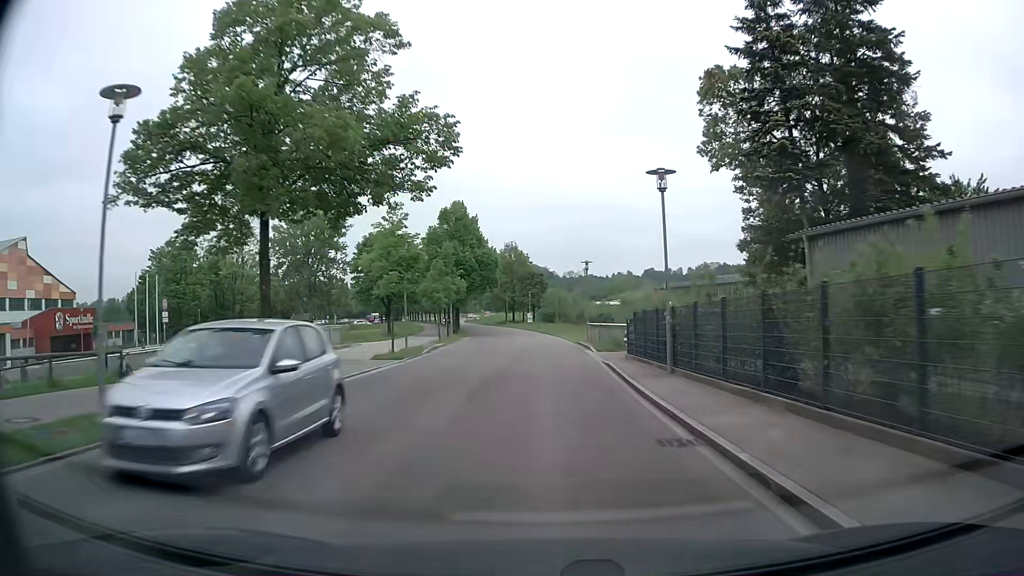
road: tertiary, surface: asphalt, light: Day
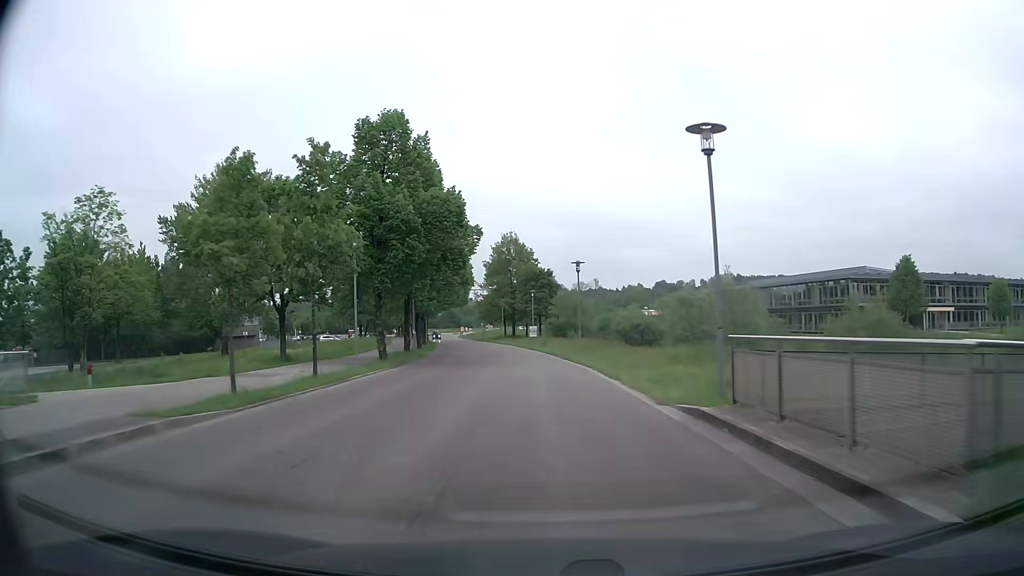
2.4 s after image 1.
(+0.1, +29.5) m; 0°
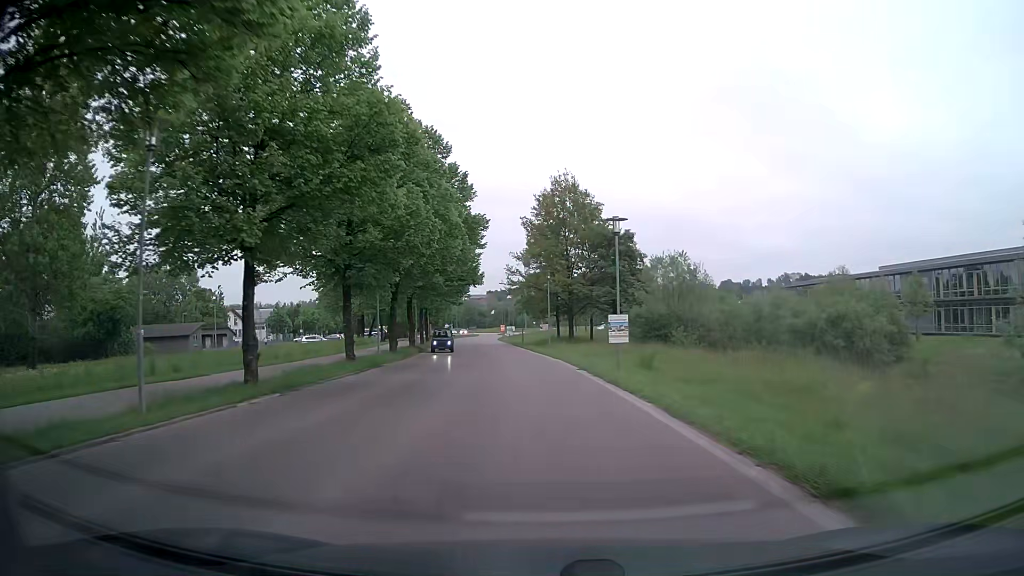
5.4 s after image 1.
(-1.1, +36.4) m; -5°
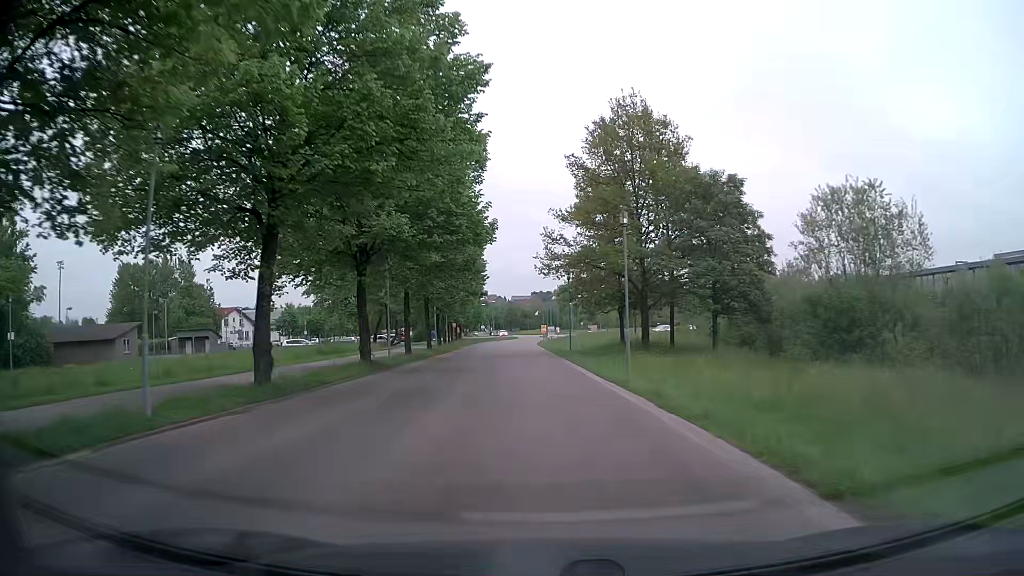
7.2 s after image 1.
(-0.8, +21.6) m; -4°
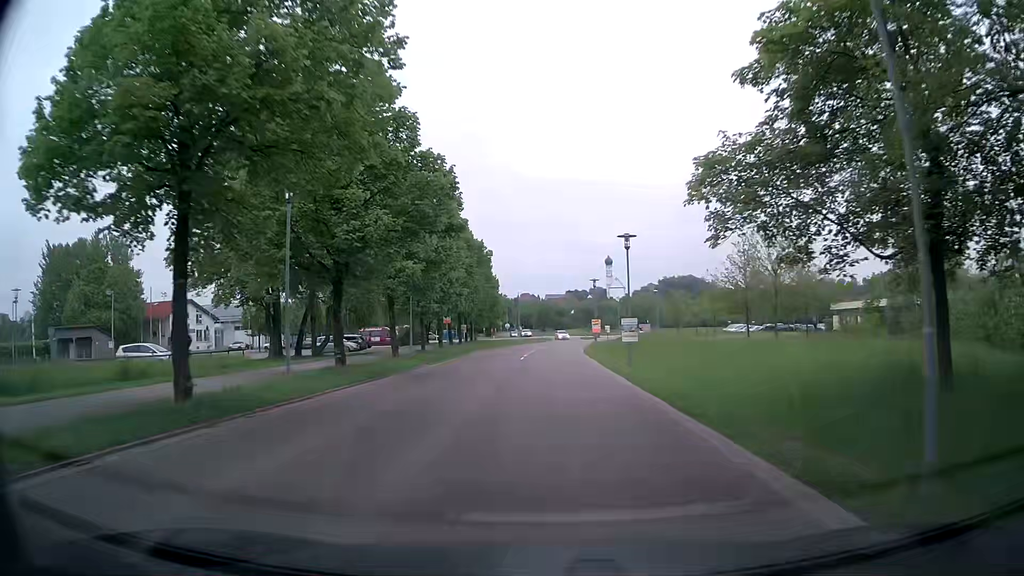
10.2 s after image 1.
(-1.2, +35.3) m; -3°
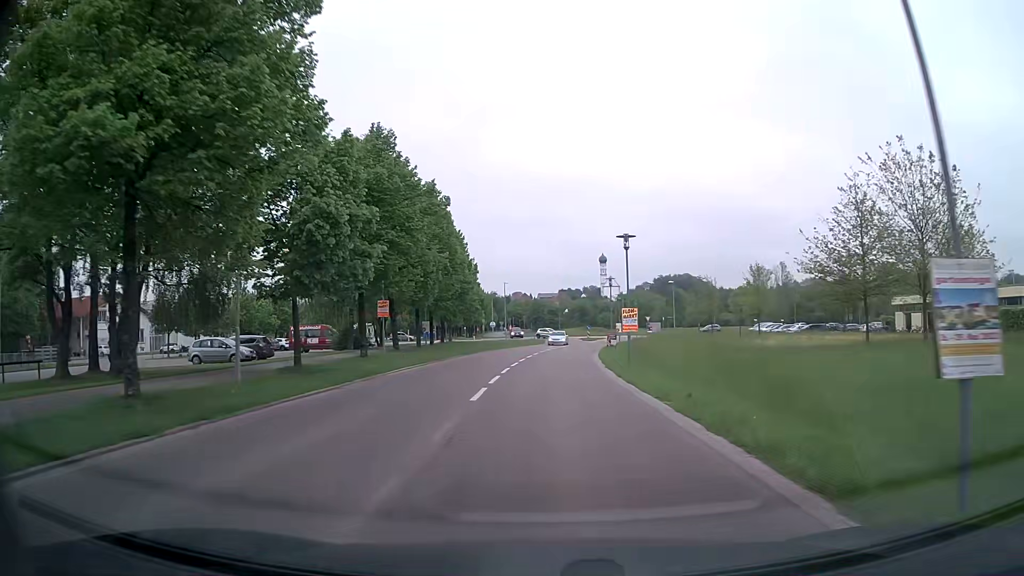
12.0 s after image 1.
(0.0, +20.9) m; 0°
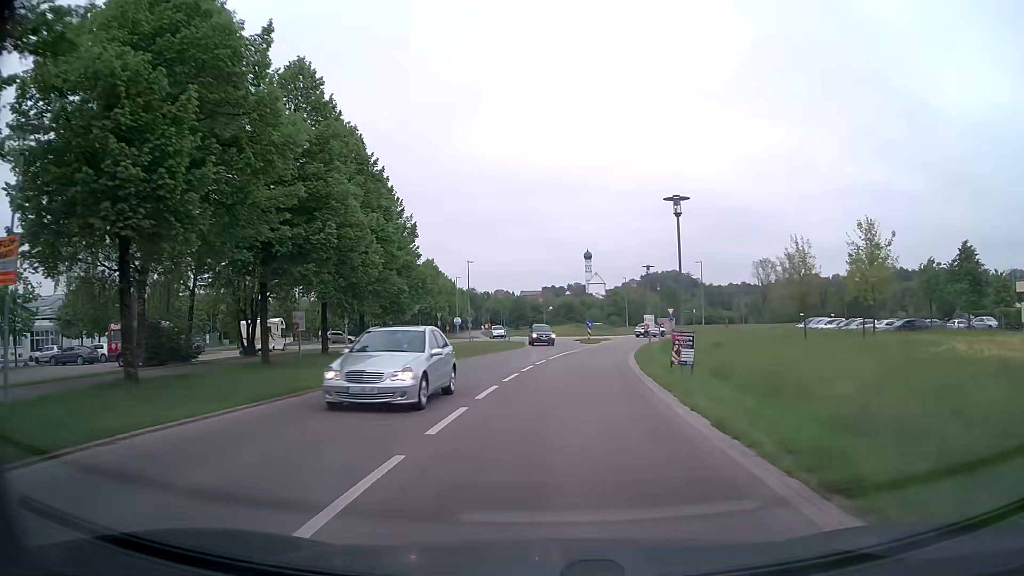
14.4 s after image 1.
(+0.4, +27.2) m; +1°
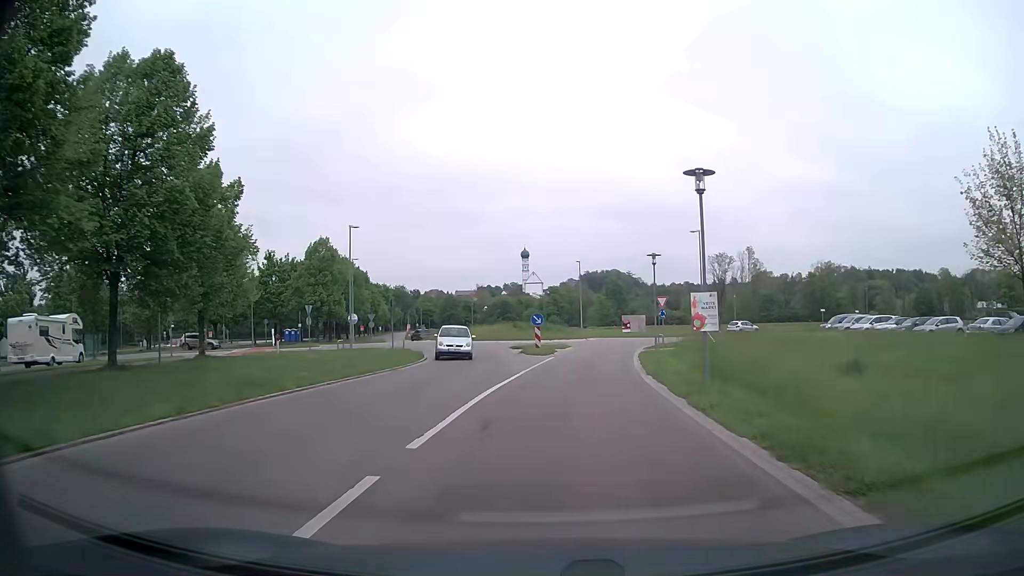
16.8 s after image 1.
(+0.9, +23.4) m; +5°
(0, +10) (+1, +20) (+2, +30) (+4, +40) (+6, +50) (+7, +59) (+2, +68) (-5, +75) (-11, +83) (-16, +92) m
